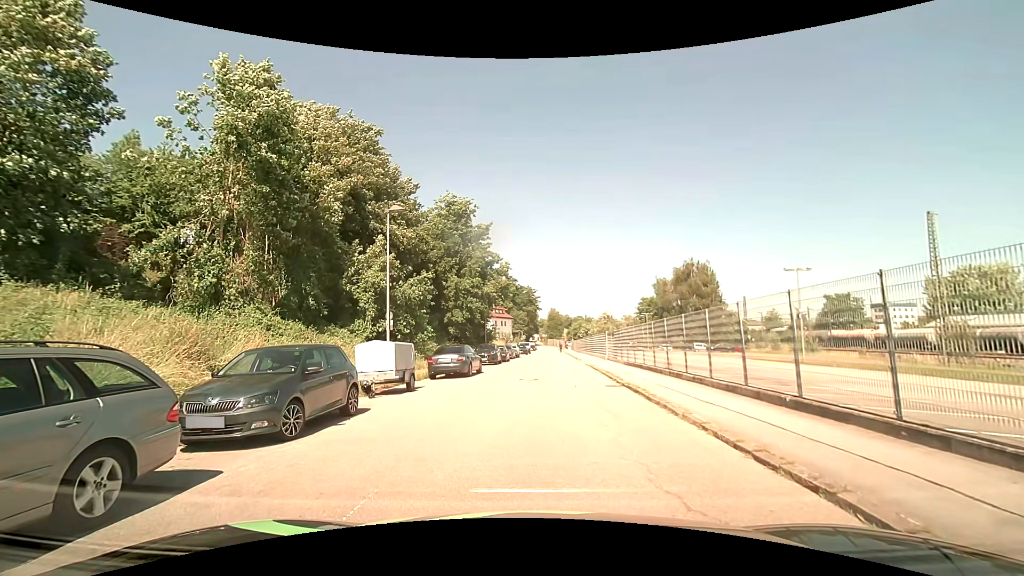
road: residential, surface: asphalt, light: Day
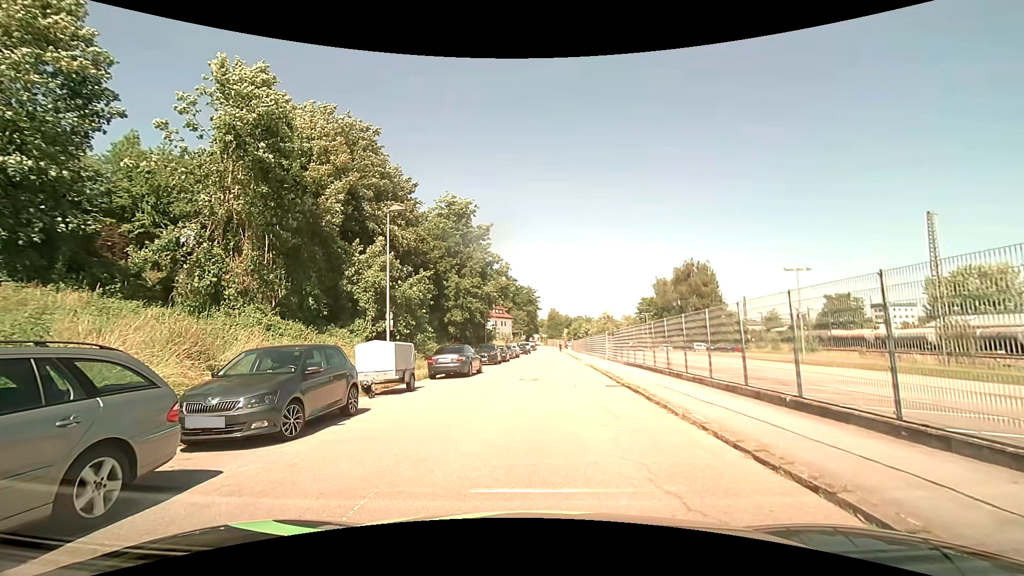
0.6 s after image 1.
(0.0, 0.0) m; 0°
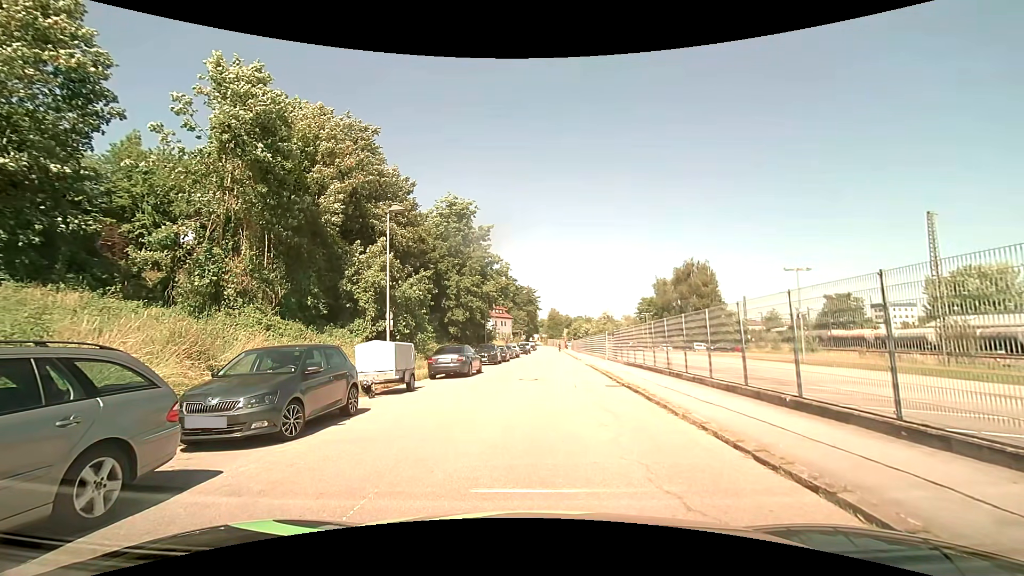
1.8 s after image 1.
(0.0, 0.0) m; 0°
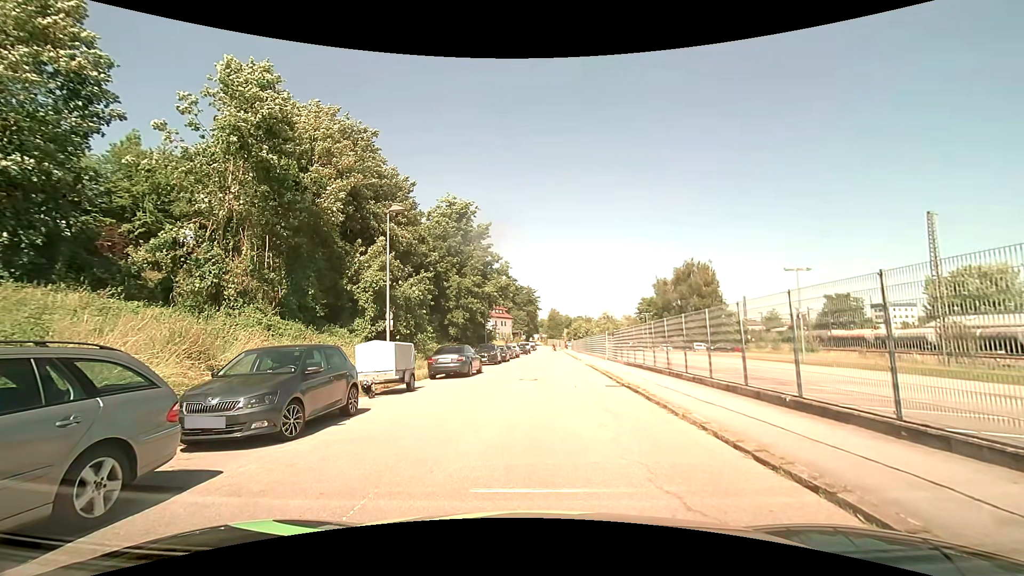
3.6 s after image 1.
(0.0, 0.0) m; 0°
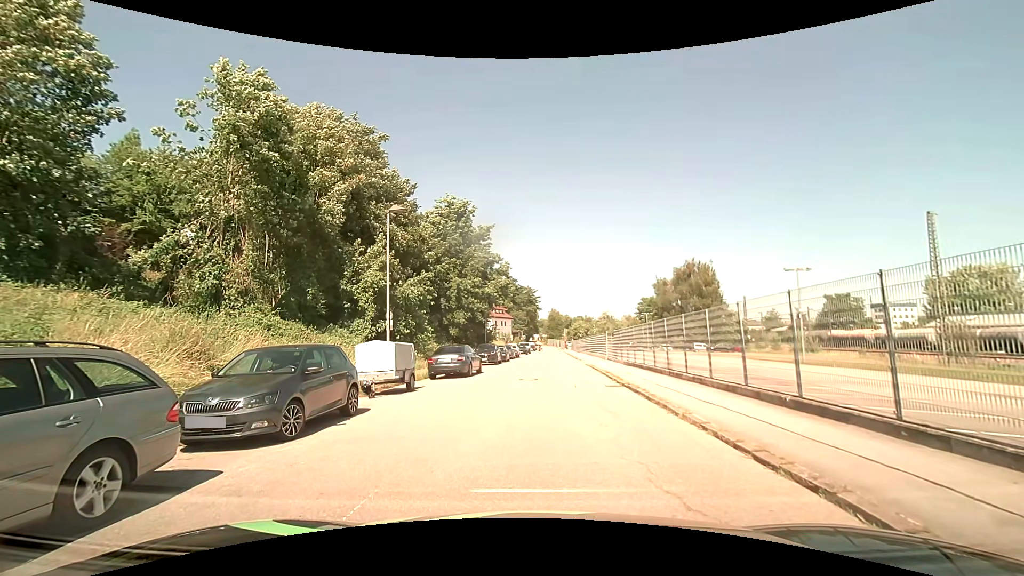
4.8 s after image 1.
(0.0, 0.0) m; 0°
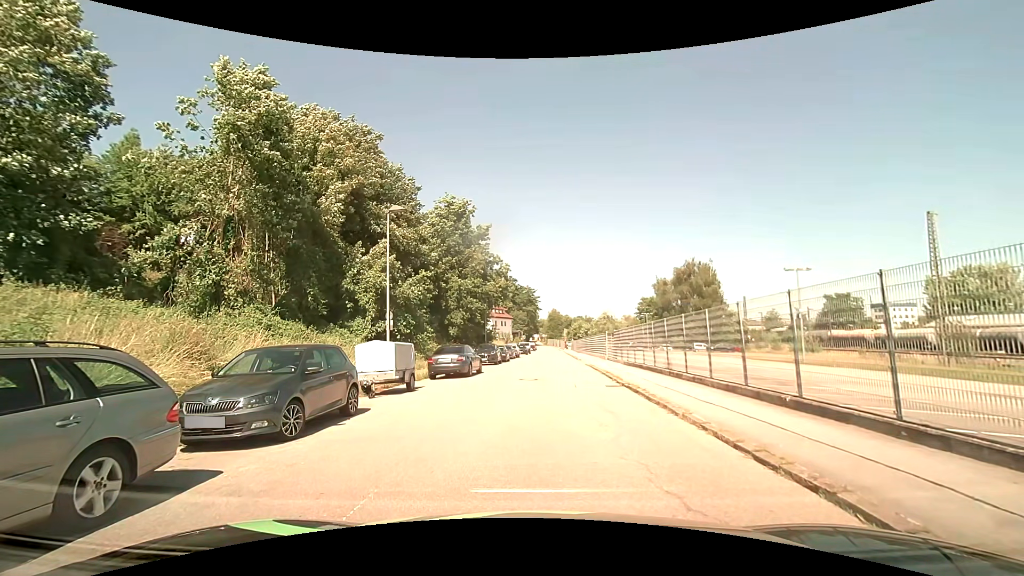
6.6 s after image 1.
(0.0, 0.0) m; 0°
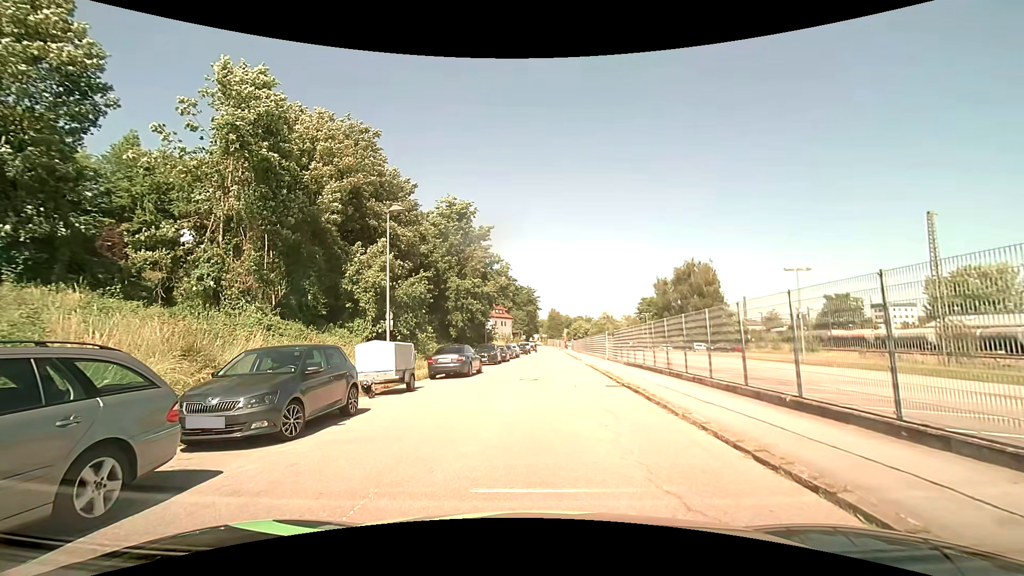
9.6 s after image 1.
(0.0, 0.0) m; 0°
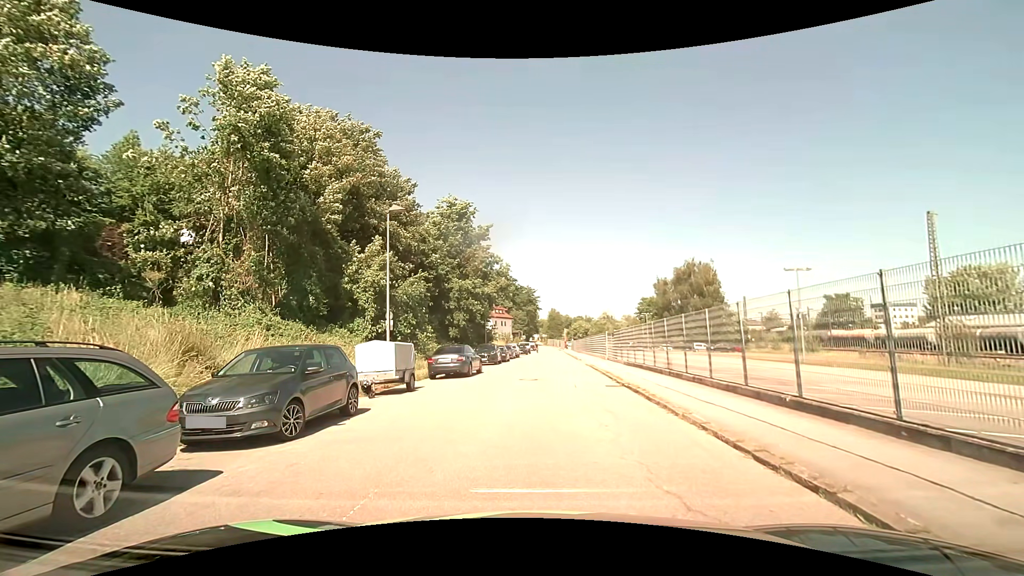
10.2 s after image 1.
(0.0, 0.0) m; 0°
(0, +10) (+1, +20) (+1, +30) (+2, +40) (+2, +50) (+3, +60) (+3, +70) (+4, +80) (+4, +90) (+5, +100) m
